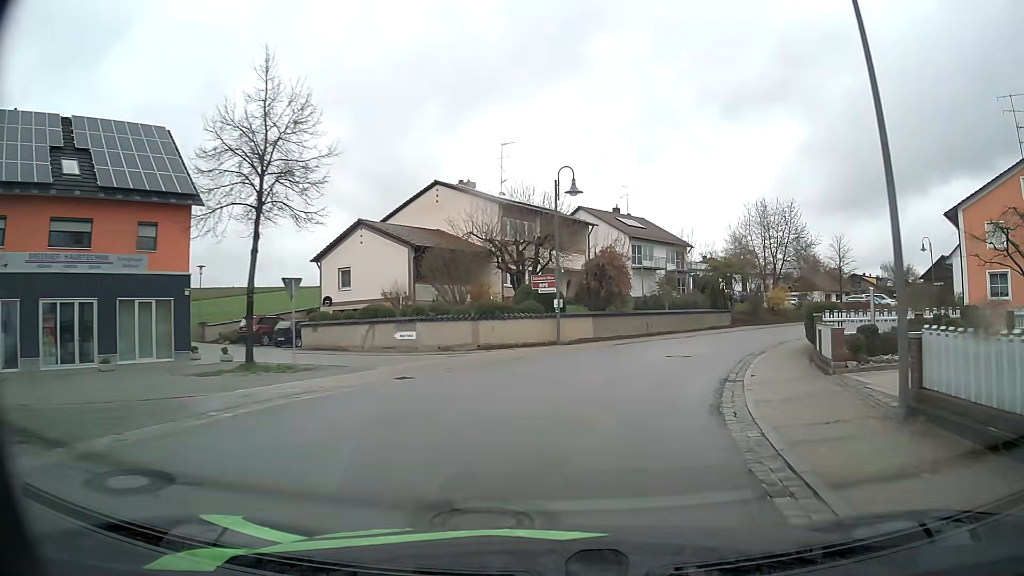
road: secondary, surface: asphalt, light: Day
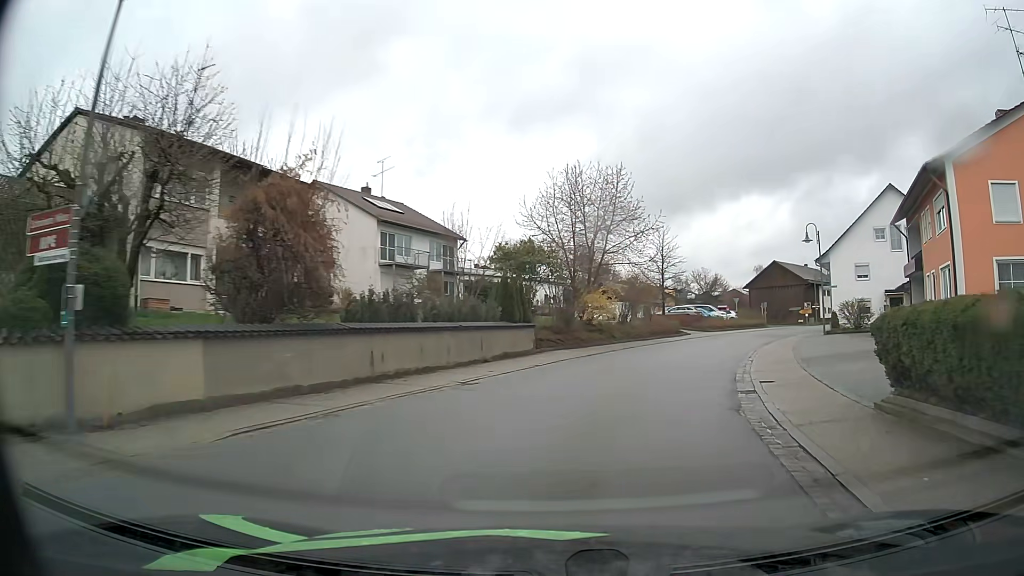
(+3.1, +18.7) m; +19°
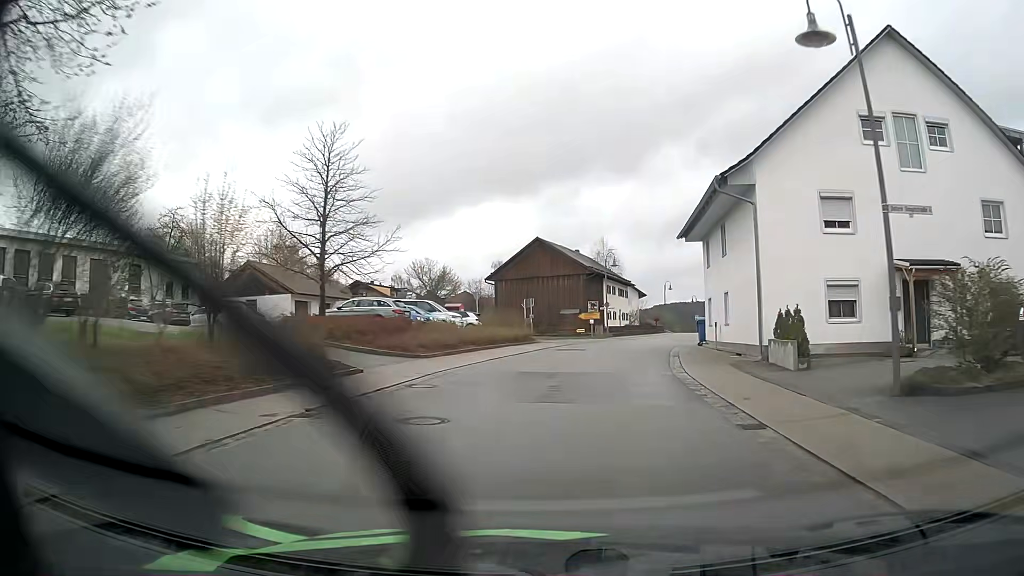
(+8.0, +33.2) m; +23°
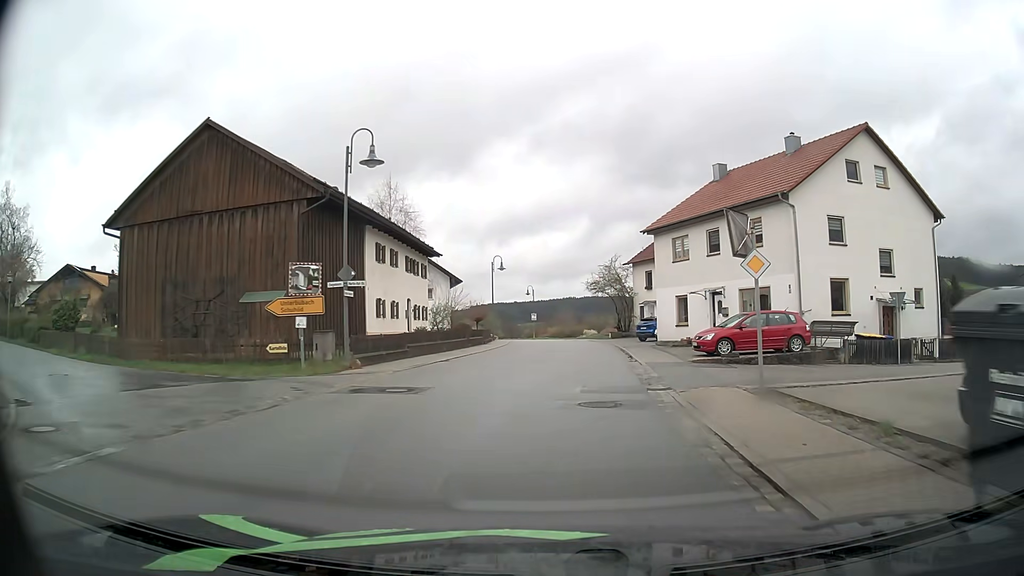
(+4.9, +36.3) m; +15°
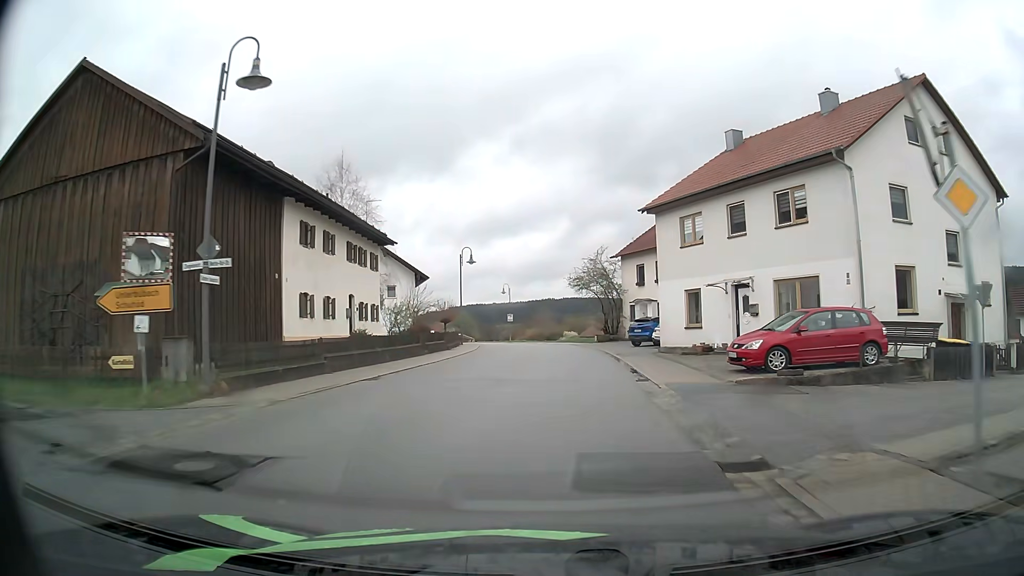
(+0.2, +7.3) m; +3°
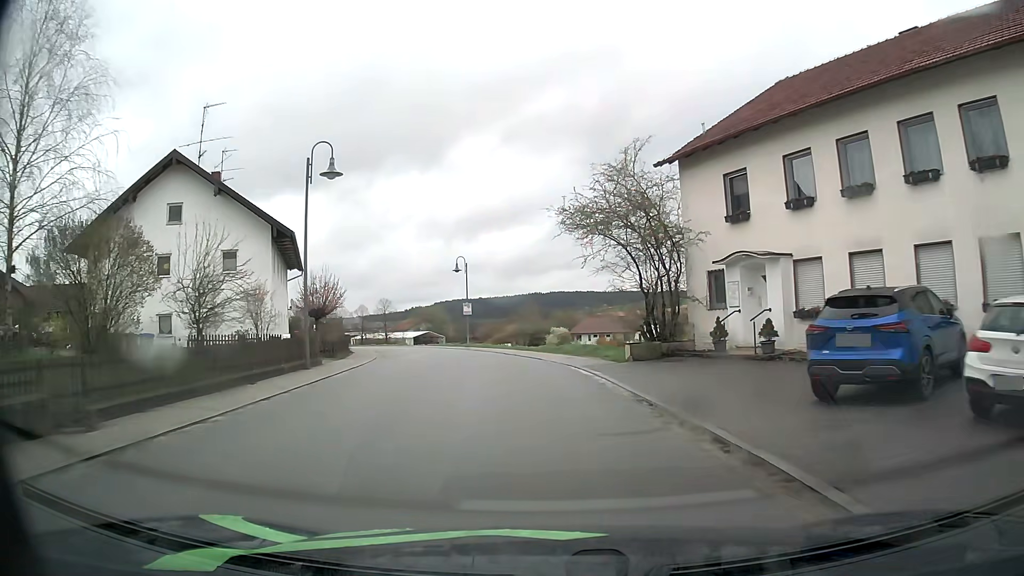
(+0.5, +28.8) m; +1°
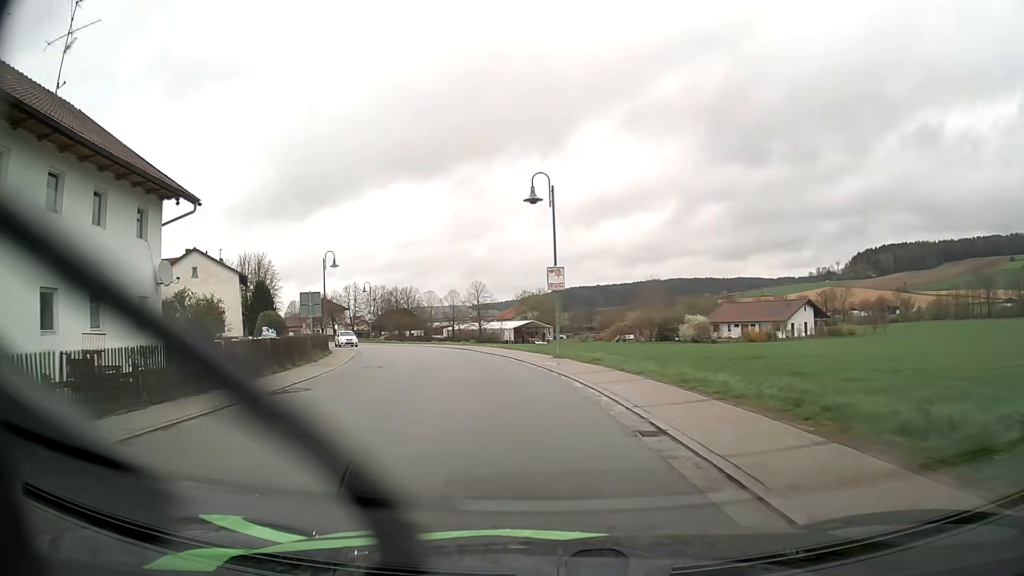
(-1.7, +27.2) m; -9°
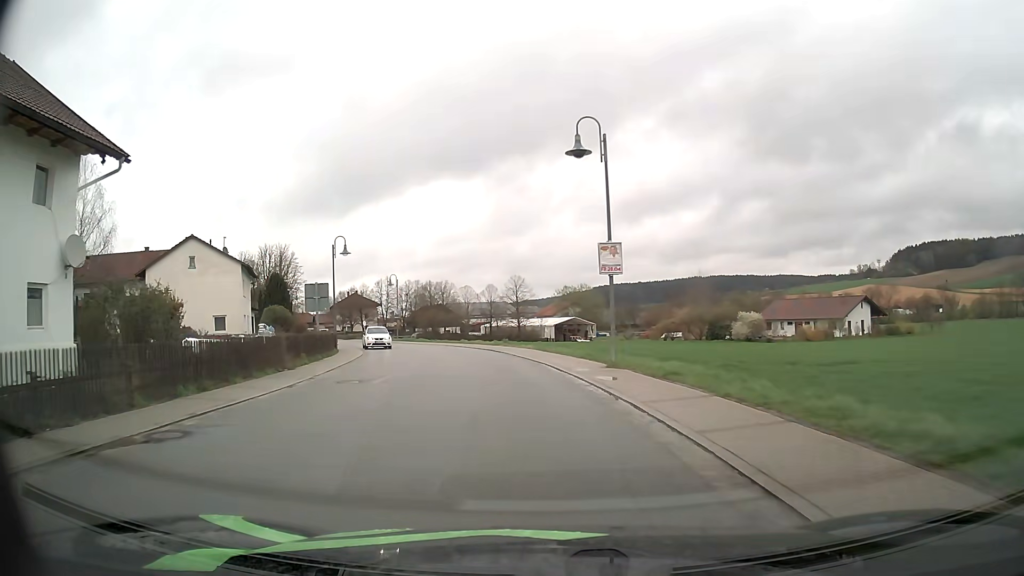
(-0.2, +6.9) m; -4°
